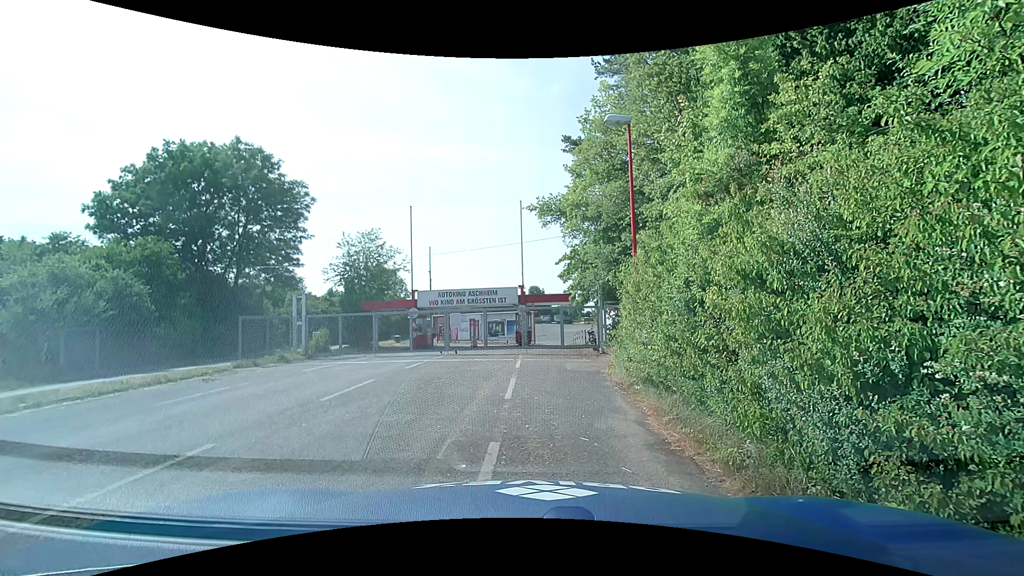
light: Day
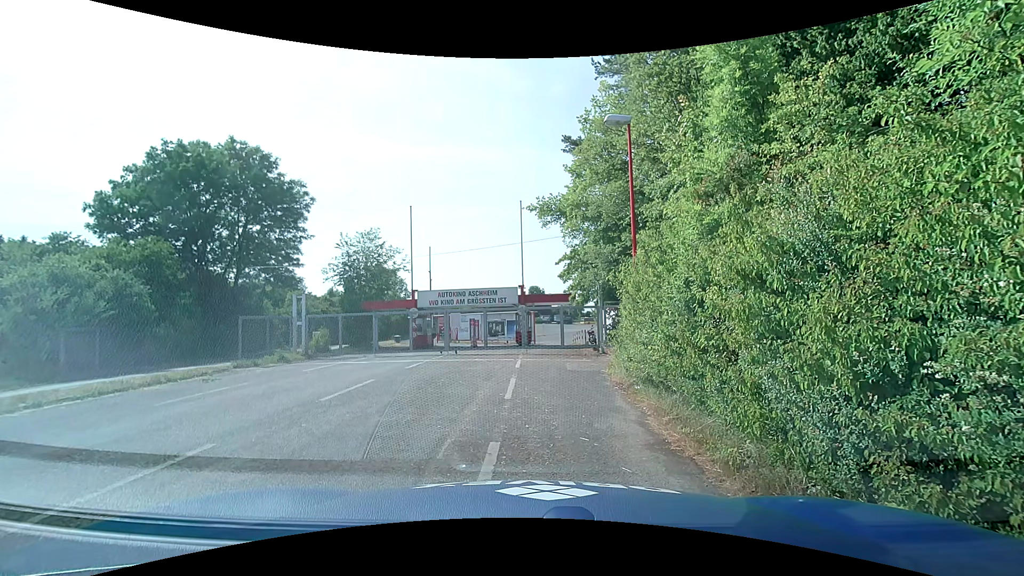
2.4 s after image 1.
(0.0, 0.0) m; 0°
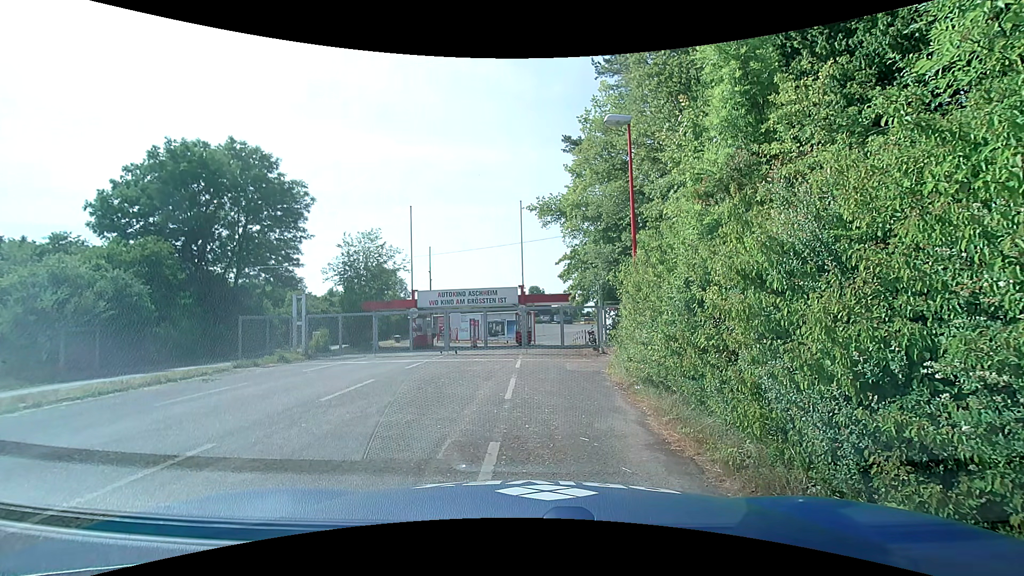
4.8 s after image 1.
(0.0, 0.0) m; 0°
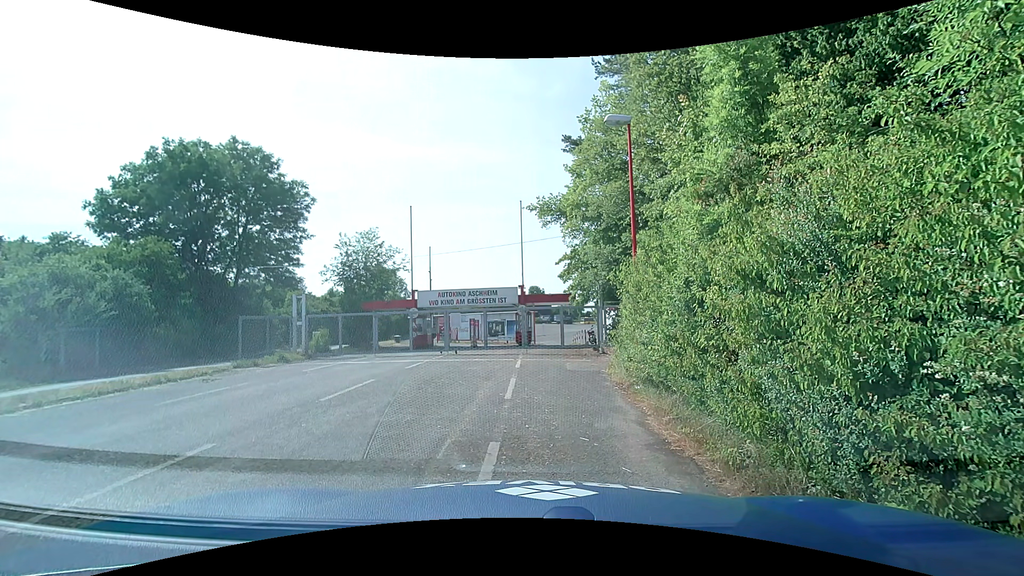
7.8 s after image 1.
(0.0, 0.0) m; 0°
